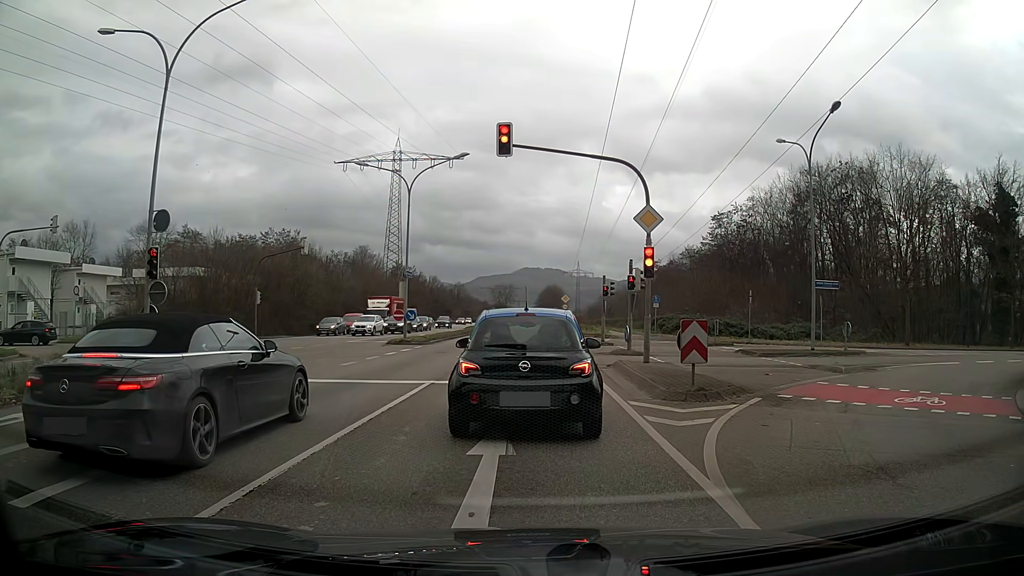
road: trunk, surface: asphalt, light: Day
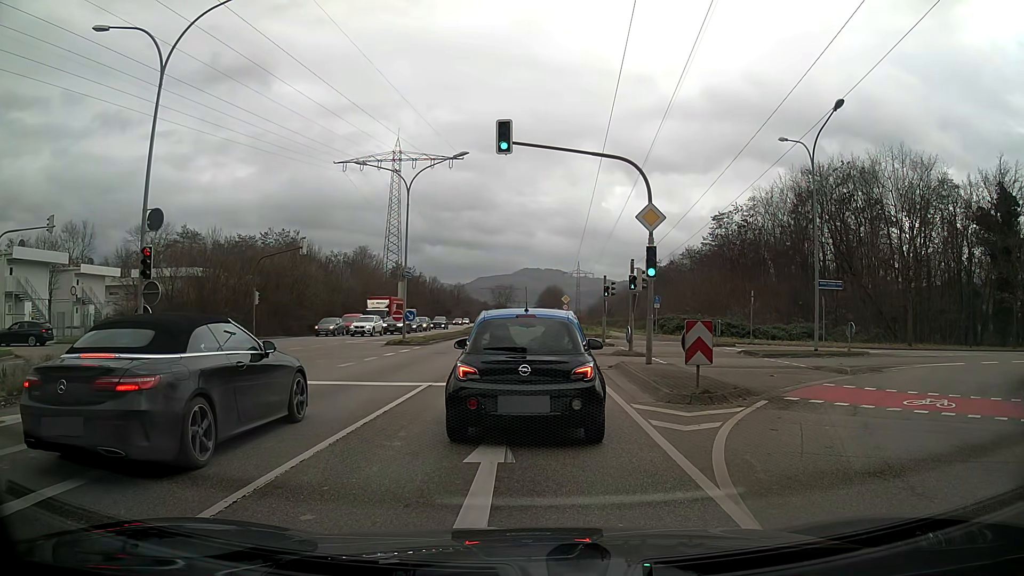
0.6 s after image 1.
(0.0, +0.3) m; 0°
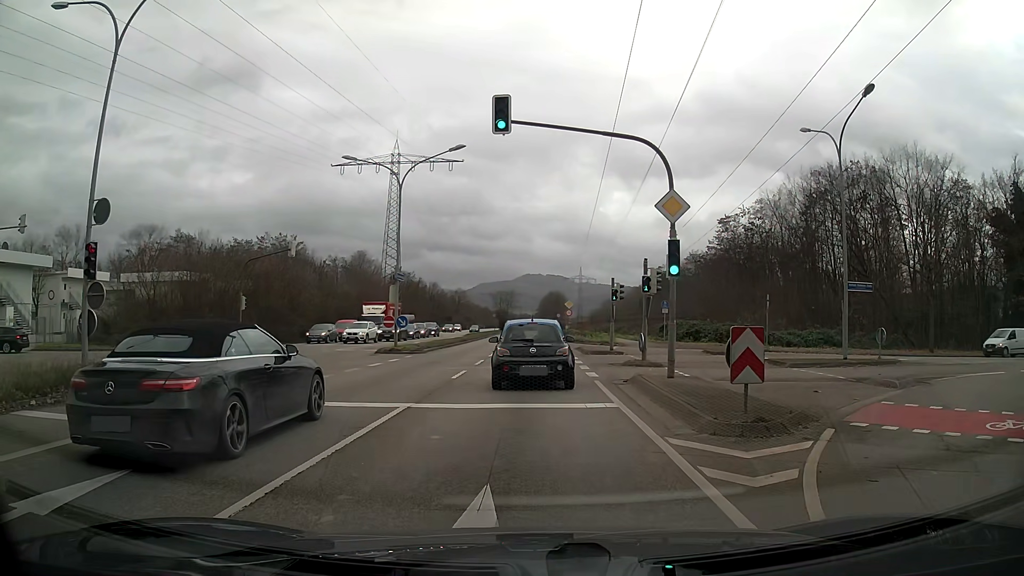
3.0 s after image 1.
(0.0, +2.8) m; 0°
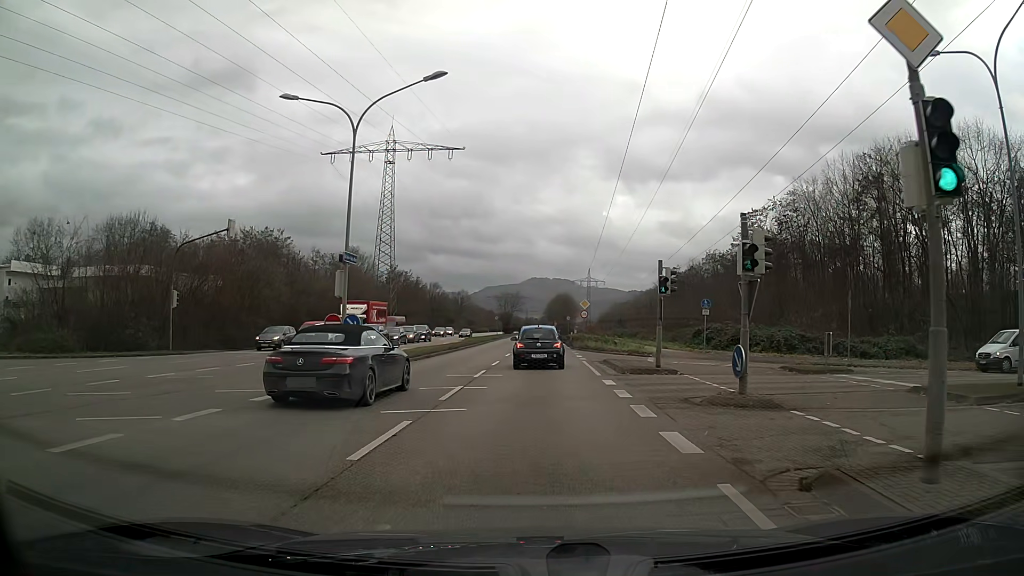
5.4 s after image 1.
(0.0, +10.7) m; 0°
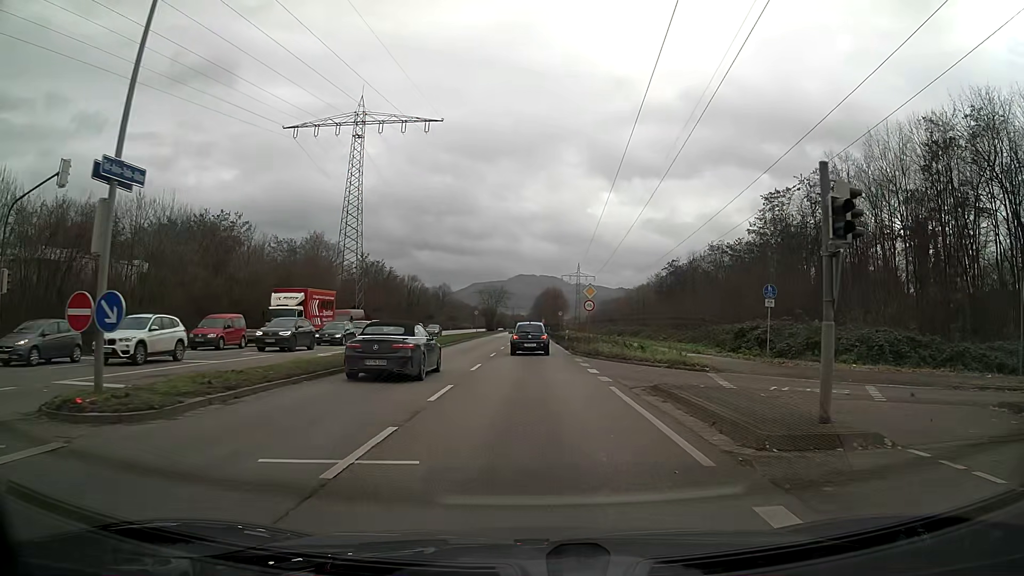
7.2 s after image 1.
(+0.1, +13.5) m; +1°
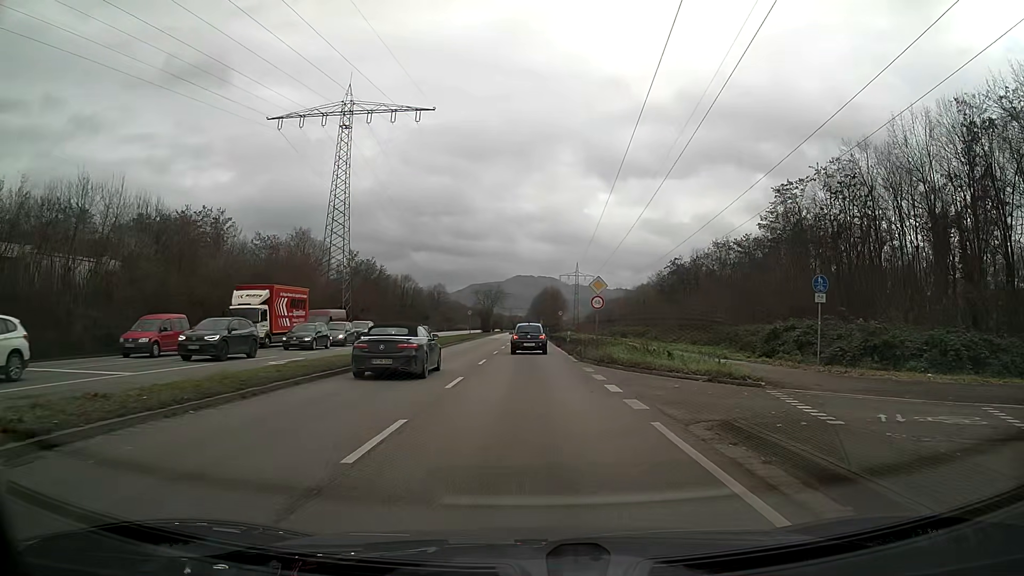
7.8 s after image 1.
(0.0, +5.5) m; 0°
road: primary
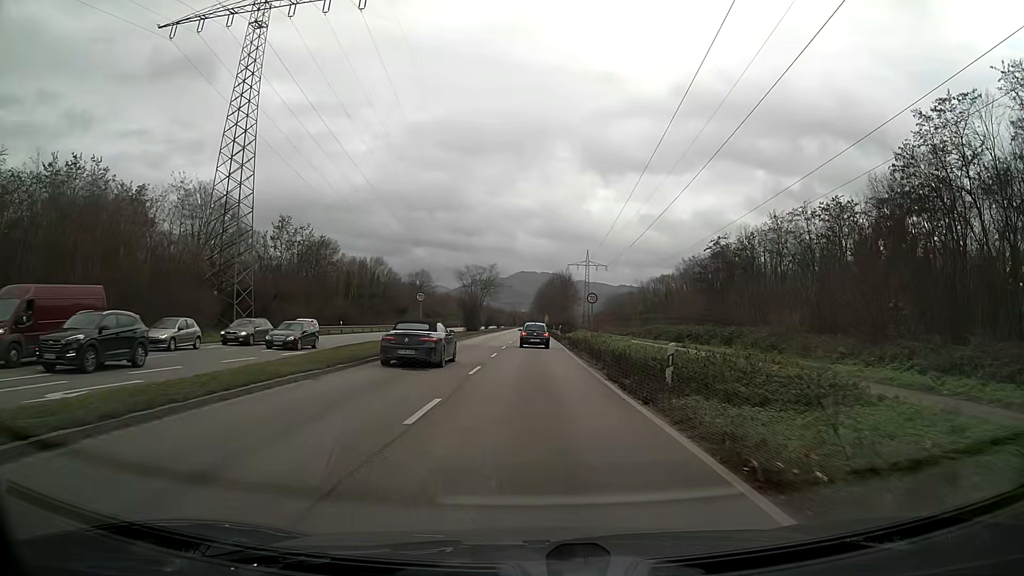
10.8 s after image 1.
(-0.1, +33.0) m; 0°
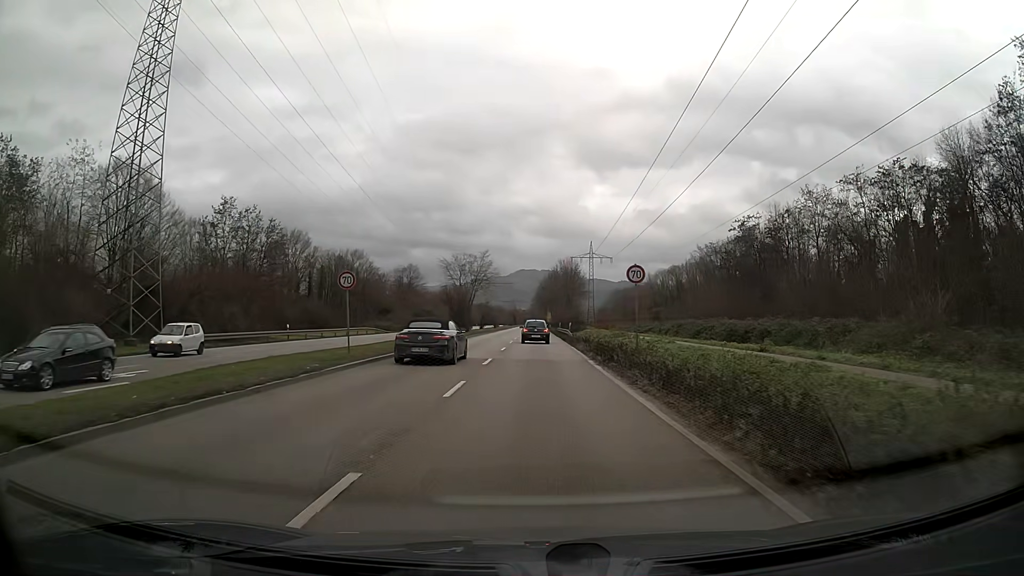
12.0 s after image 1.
(0.0, +15.3) m; 0°
